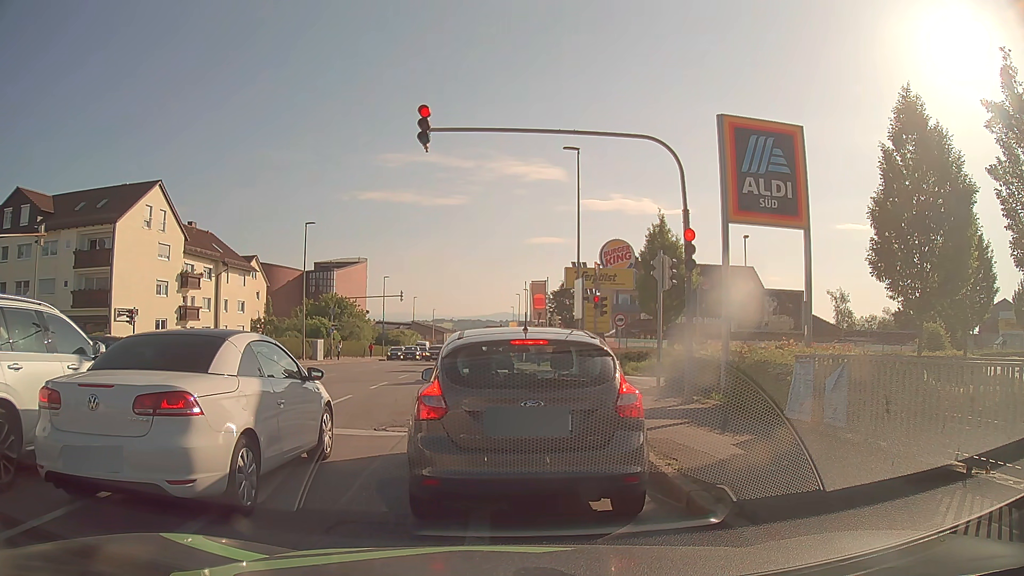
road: tertiary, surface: asphalt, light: Day
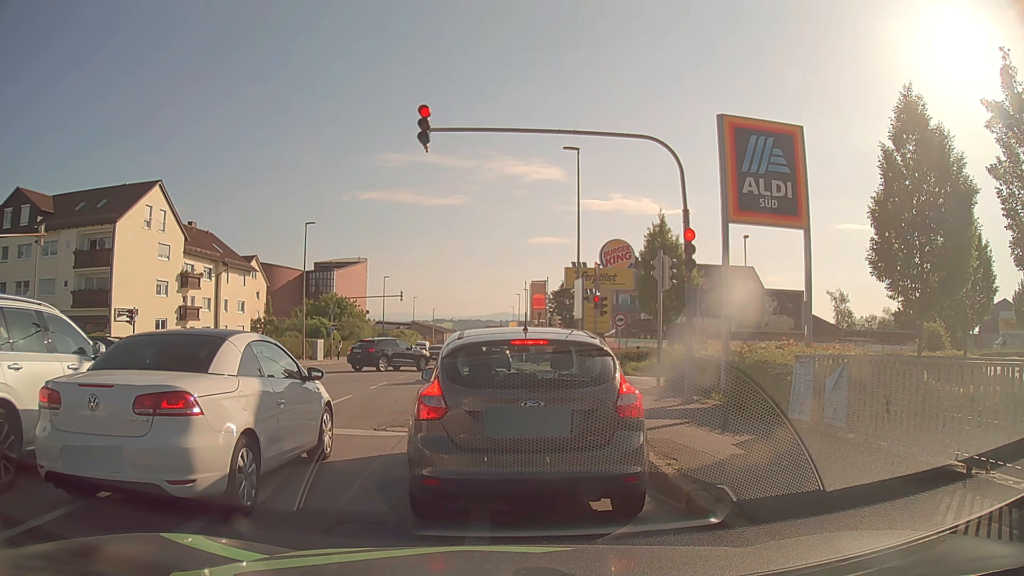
(0.0, 0.0) m; 0°
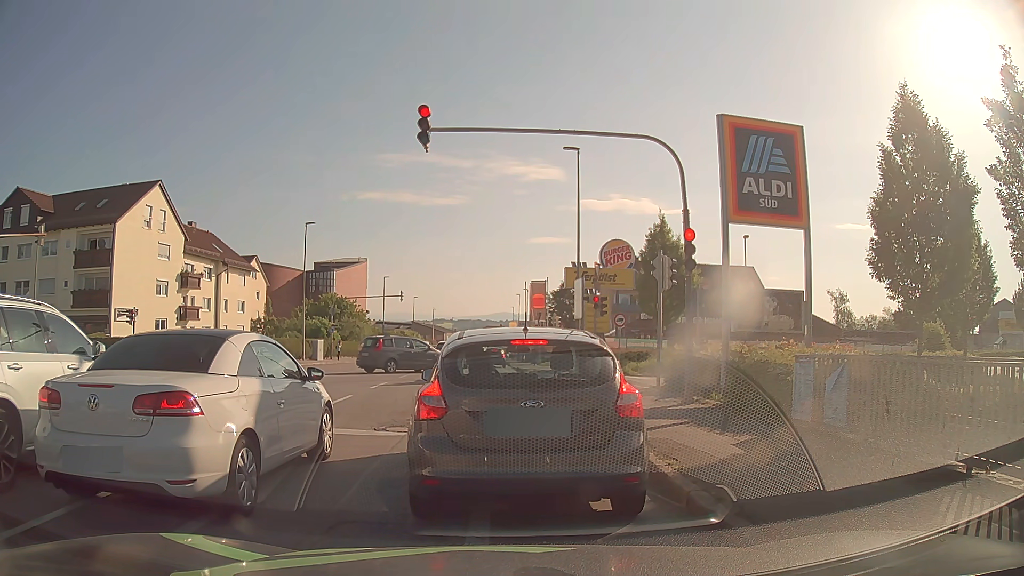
(0.0, 0.0) m; 0°
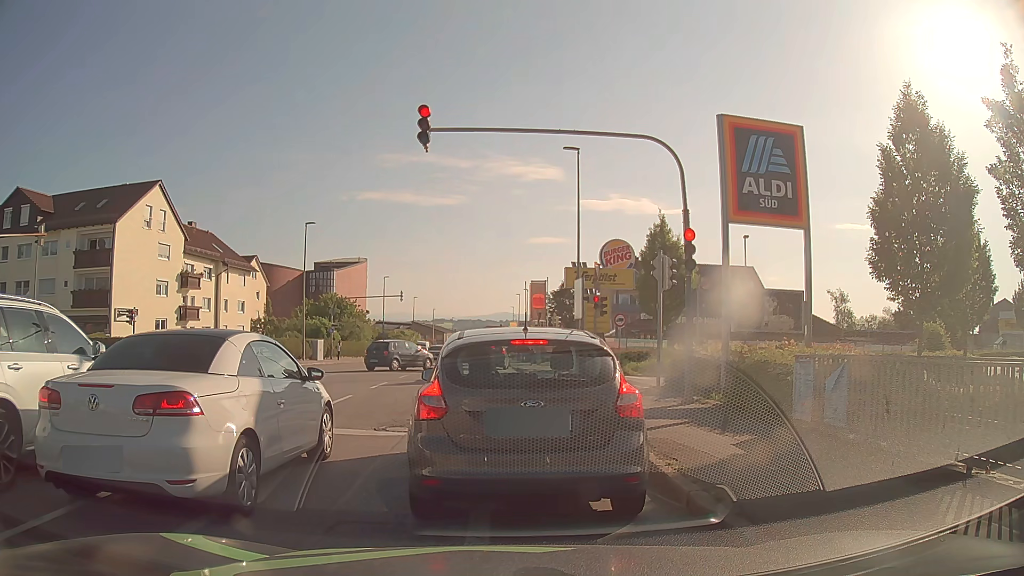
(0.0, 0.0) m; 0°
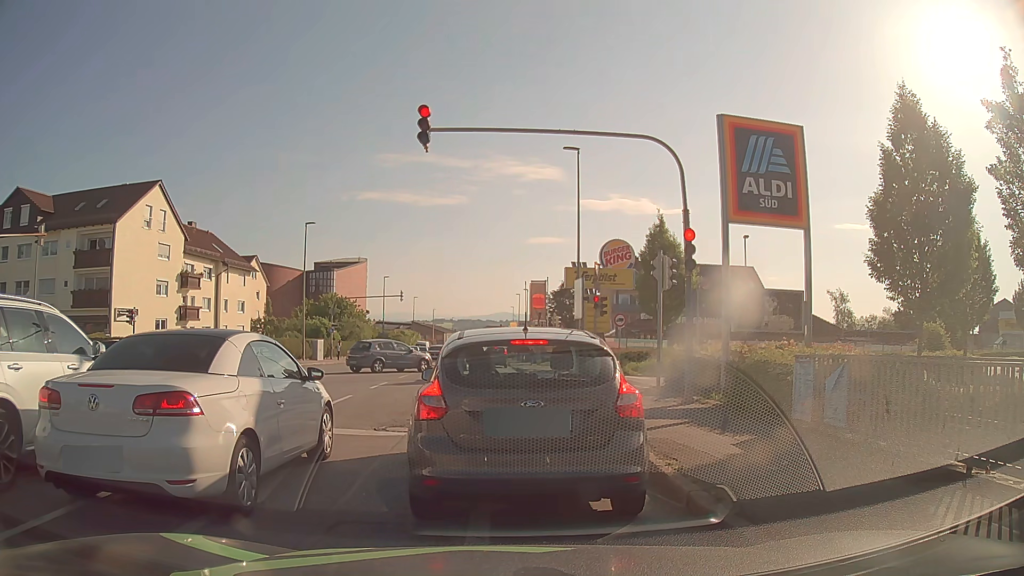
(0.0, 0.0) m; 0°
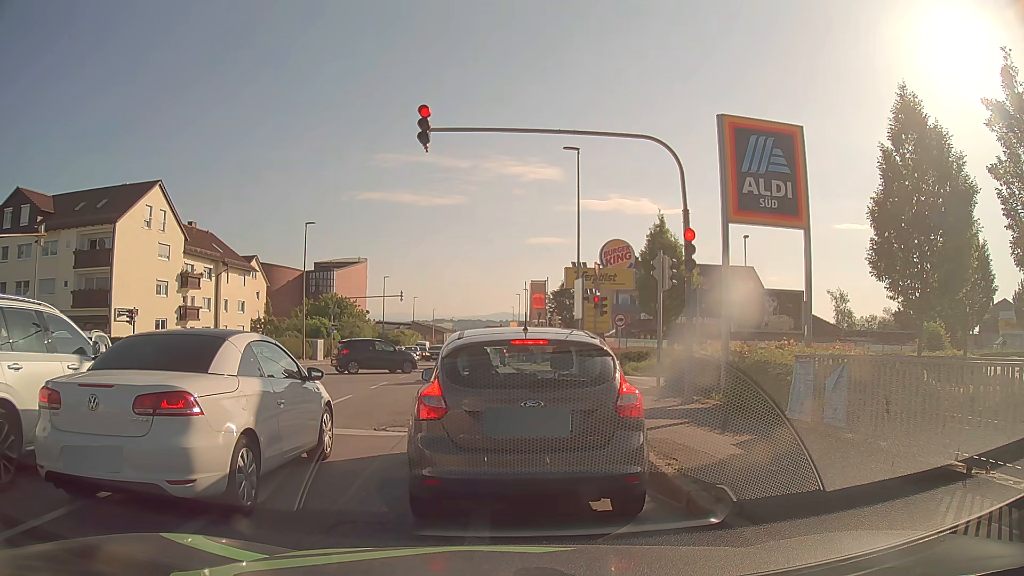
(0.0, 0.0) m; 0°
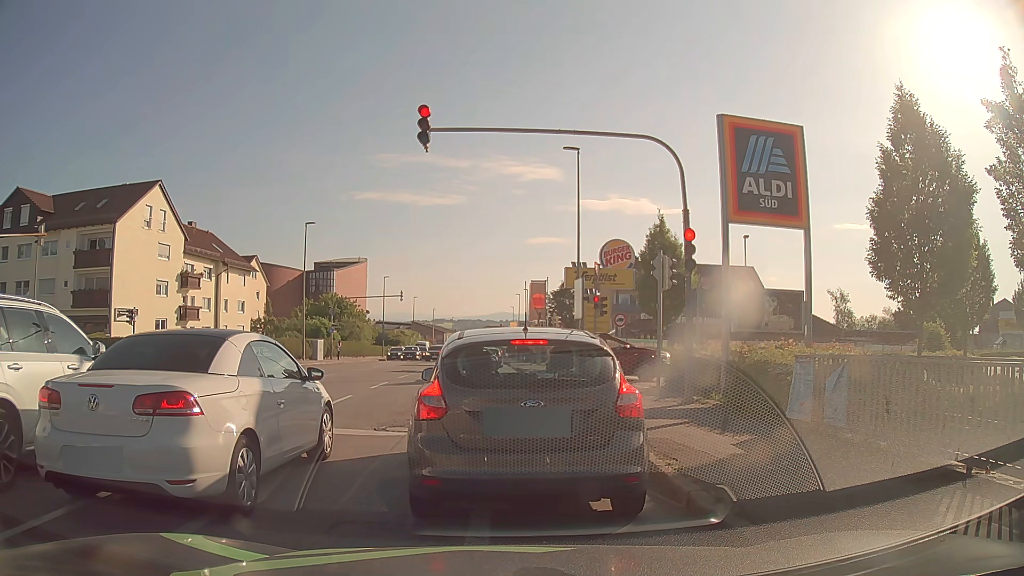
(0.0, 0.0) m; 0°
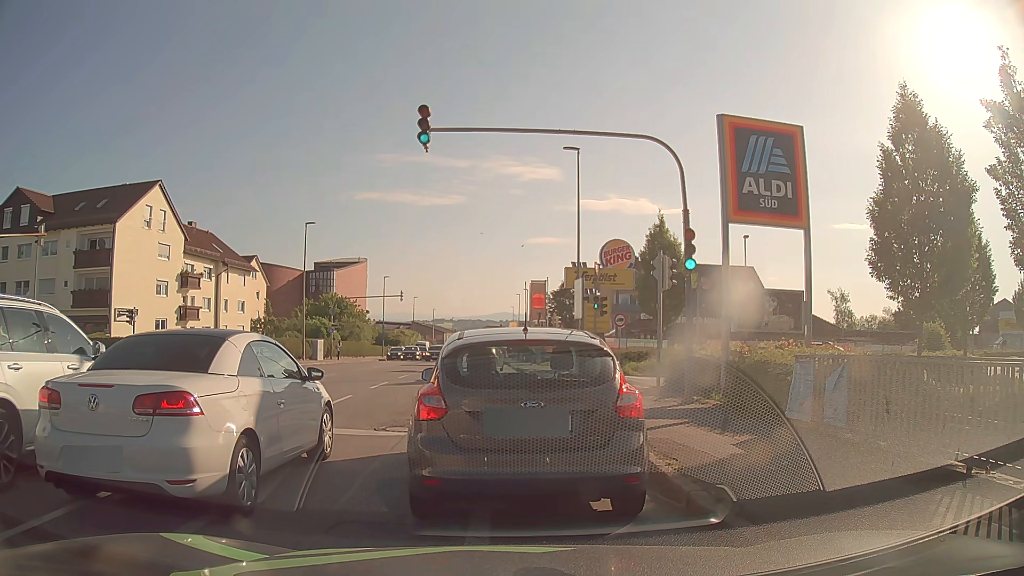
(0.0, 0.0) m; 0°
